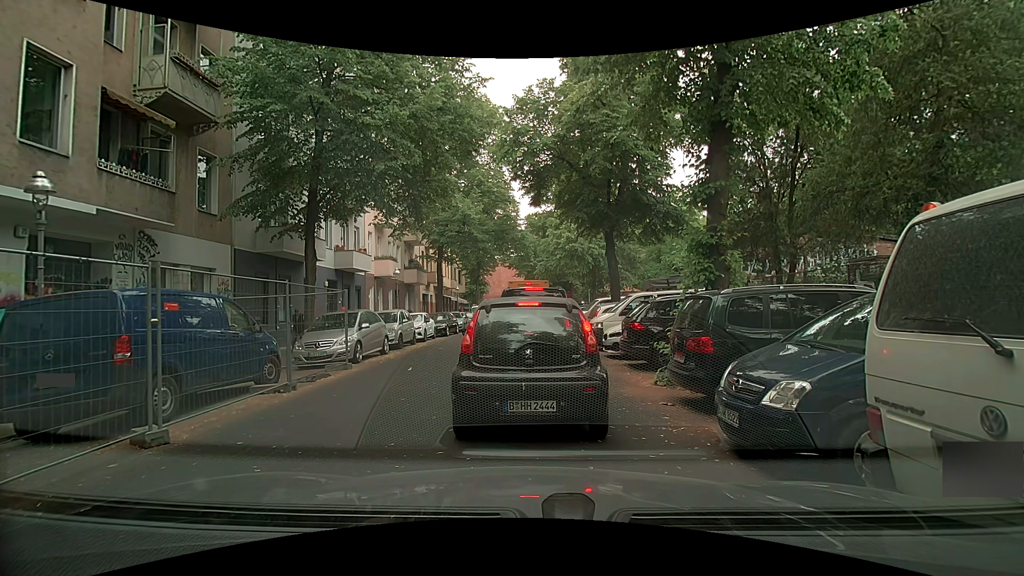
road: residential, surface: asphalt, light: Day
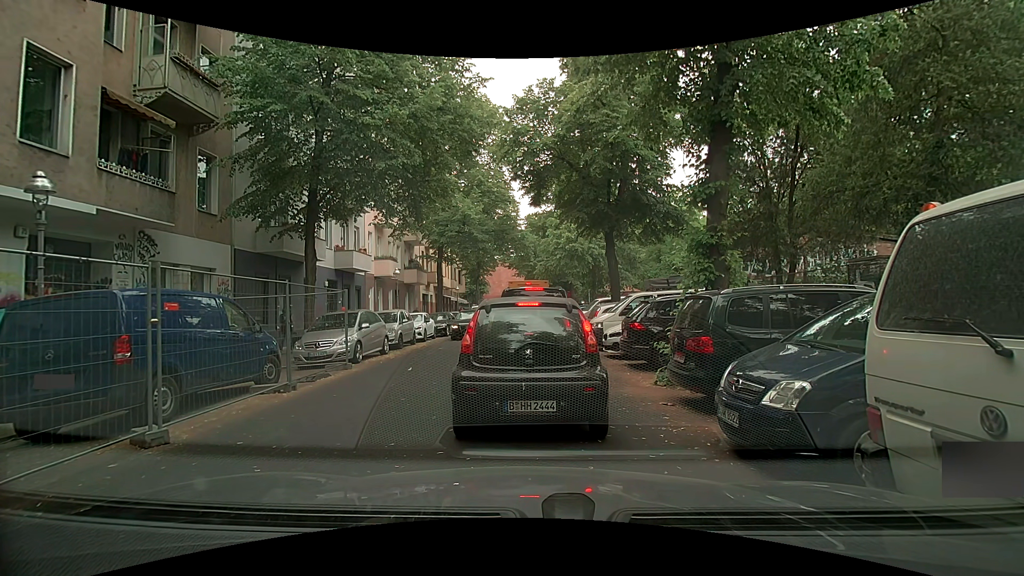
(0.0, 0.0) m; 0°
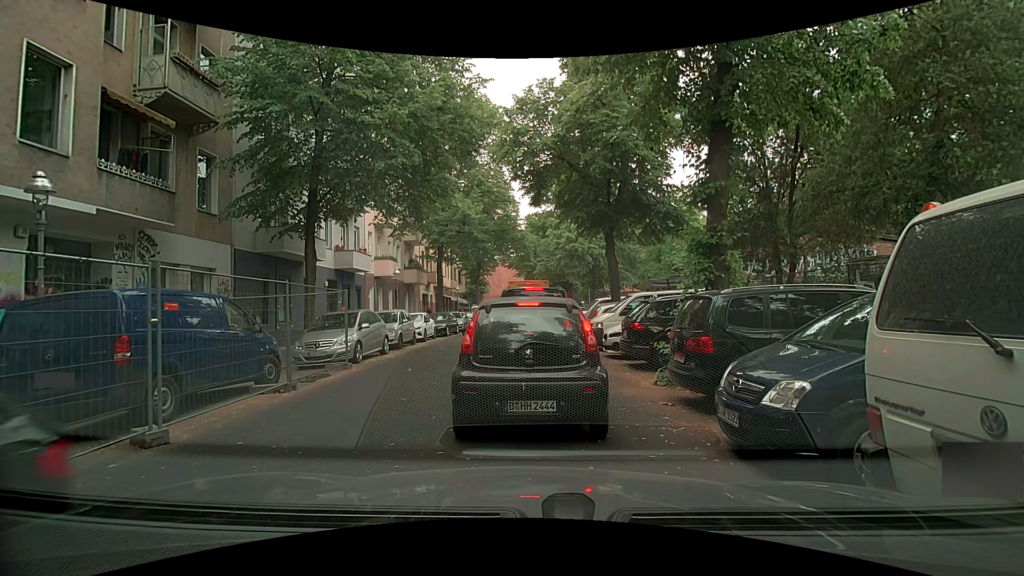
(0.0, 0.0) m; 0°
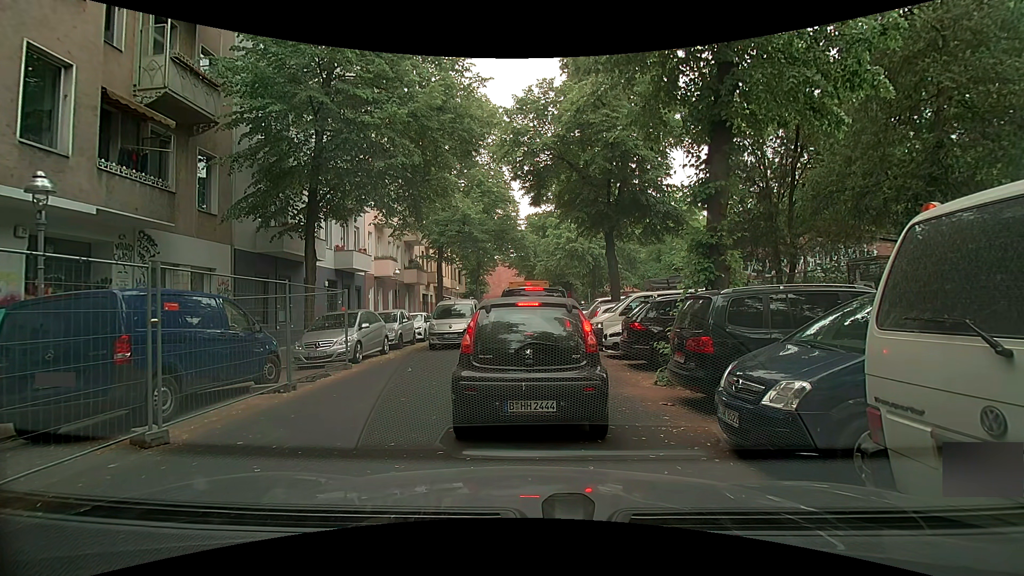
(0.0, 0.0) m; 0°
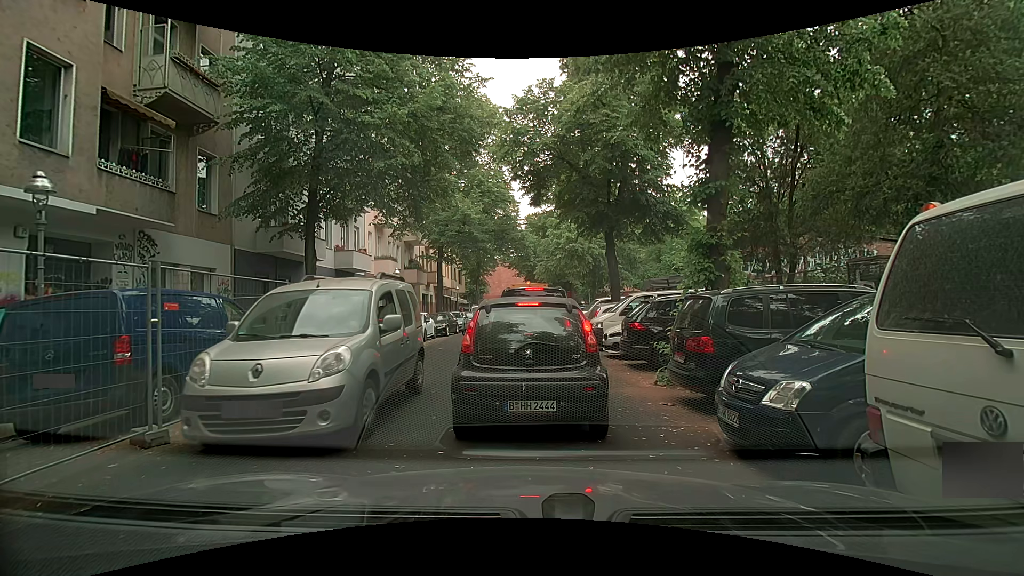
(0.0, 0.0) m; 0°
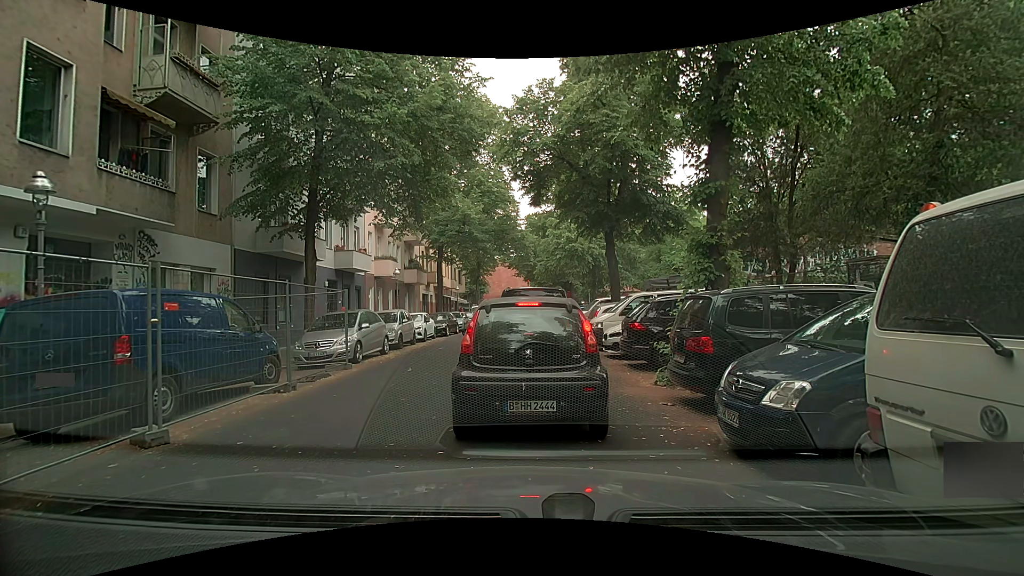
(0.0, 0.0) m; 0°
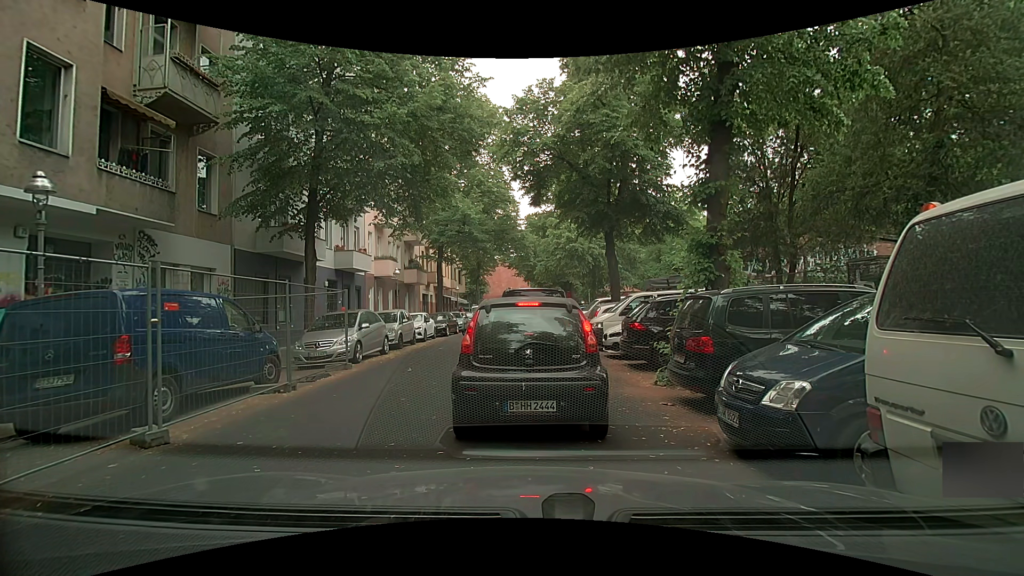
(0.0, 0.0) m; 0°
